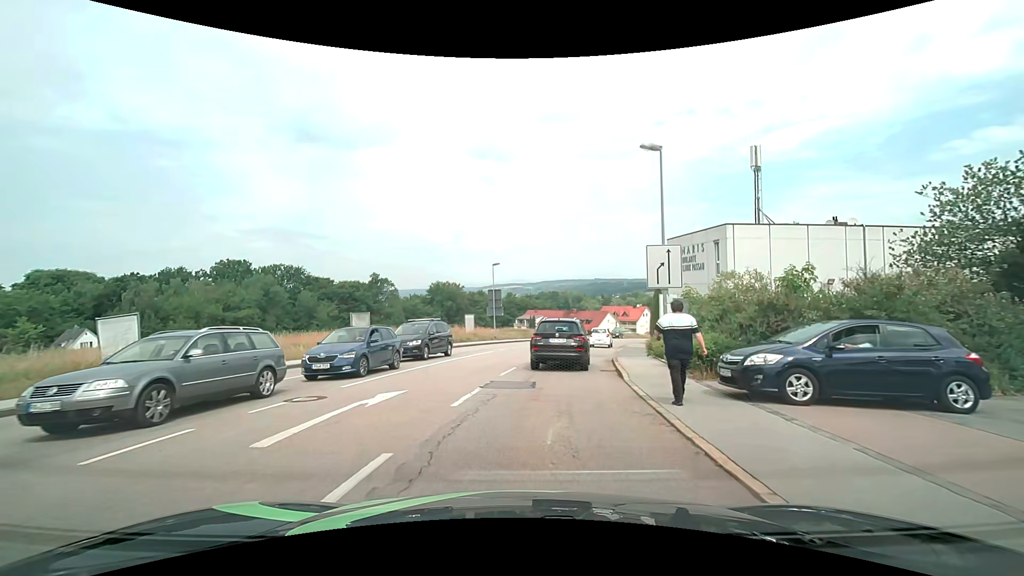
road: tertiary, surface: asphalt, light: Day
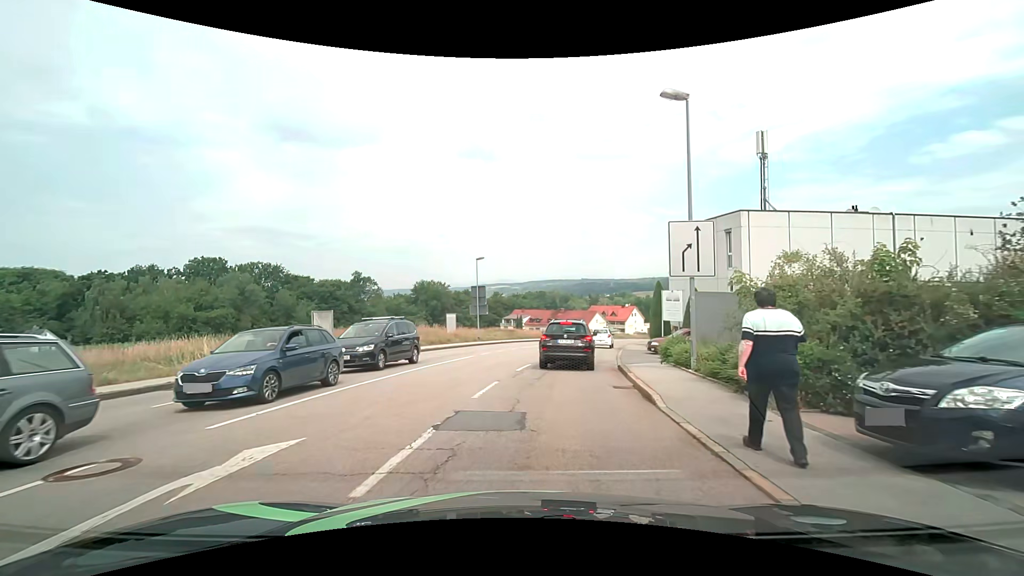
(+0.1, +4.4) m; +2°
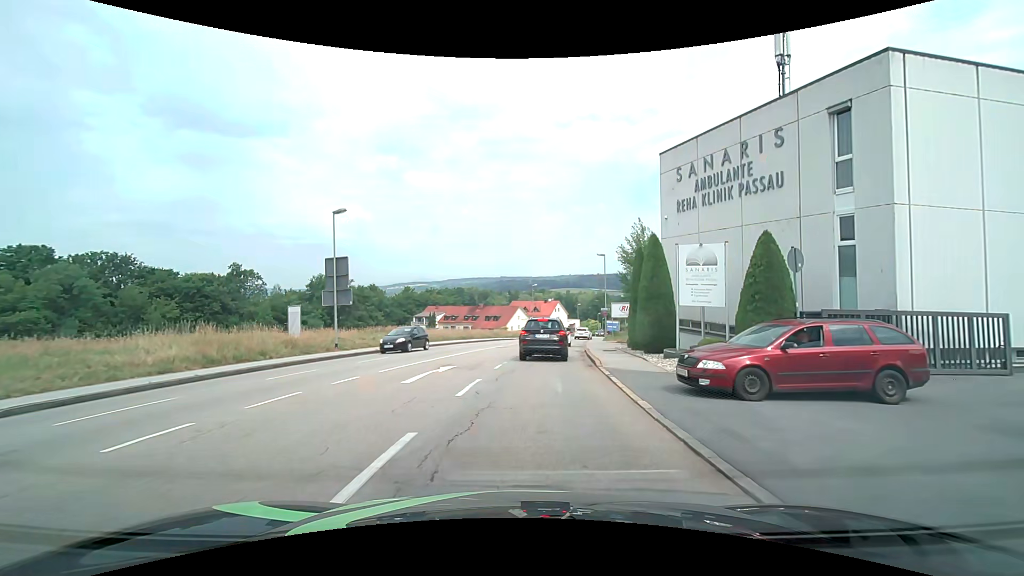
(+1.5, +18.7) m; +9°
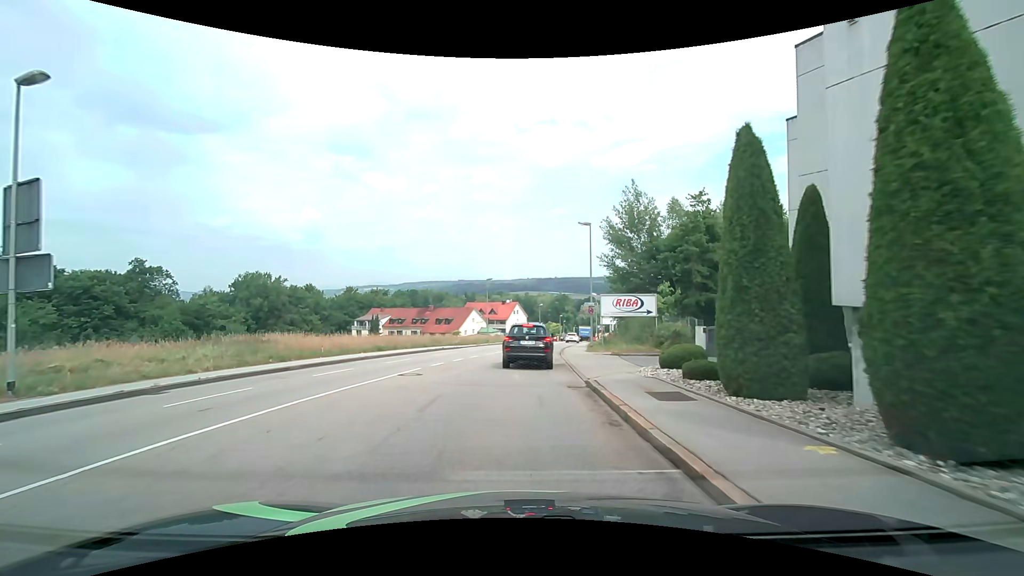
(+0.8, +15.7) m; +5°
